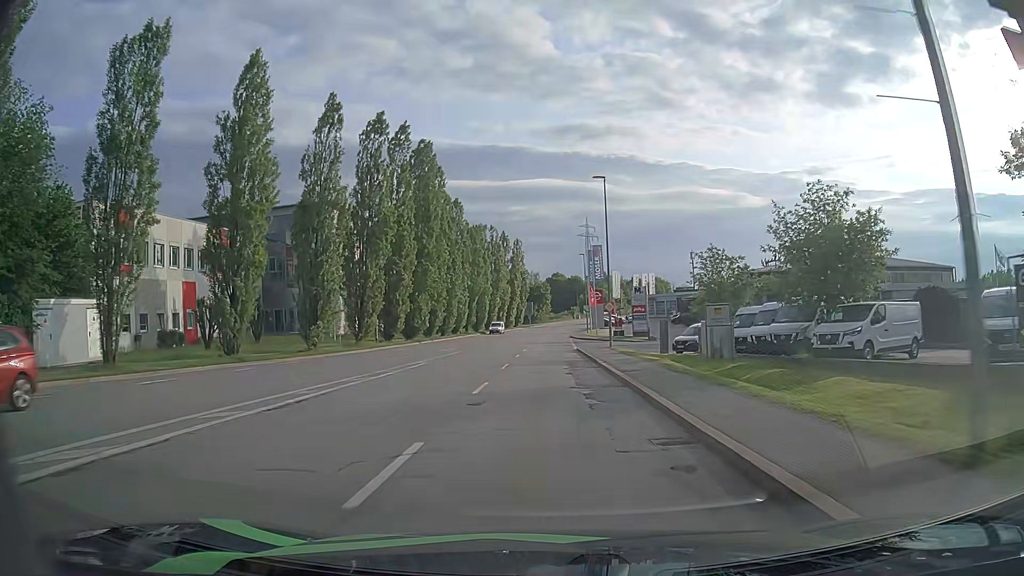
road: tertiary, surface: asphalt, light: Day
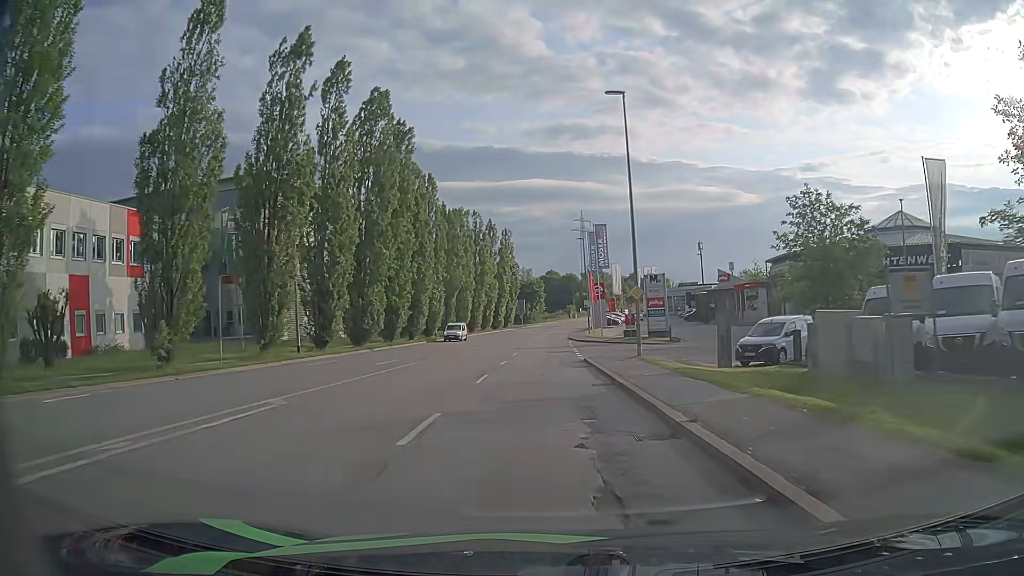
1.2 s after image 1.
(+0.1, +15.1) m; +1°
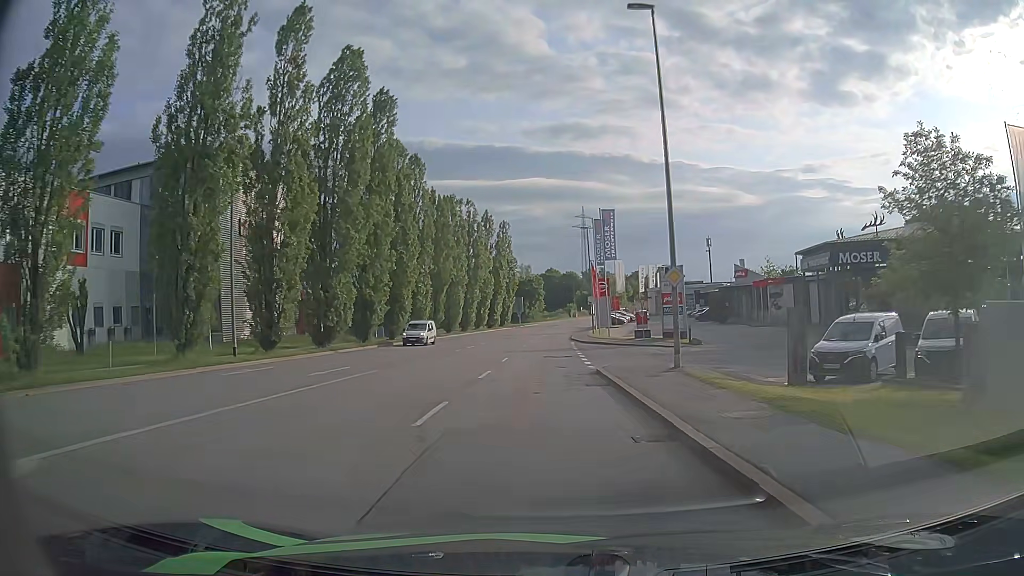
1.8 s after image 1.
(0.0, +7.7) m; 0°
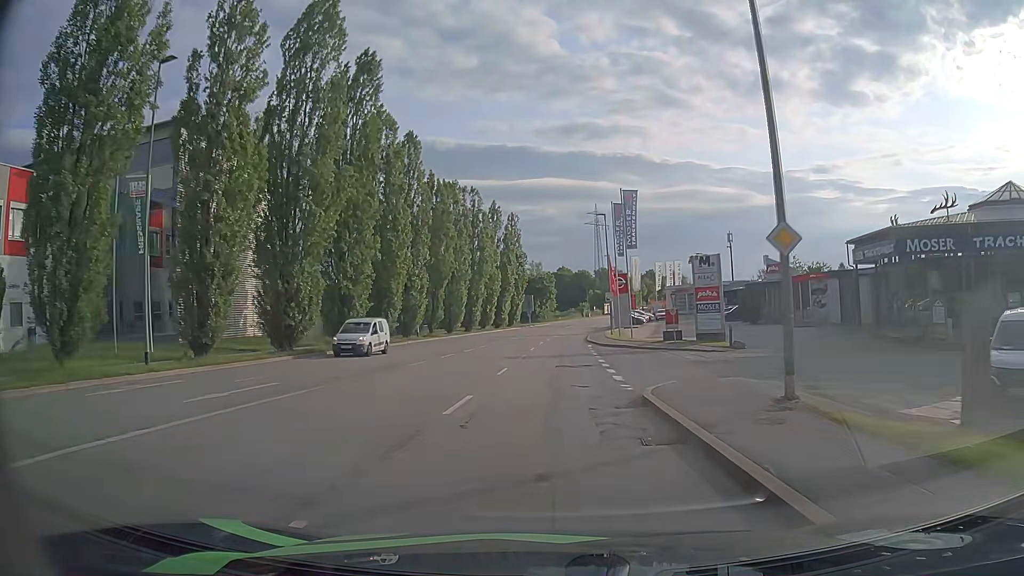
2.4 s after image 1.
(0.0, +7.8) m; 0°
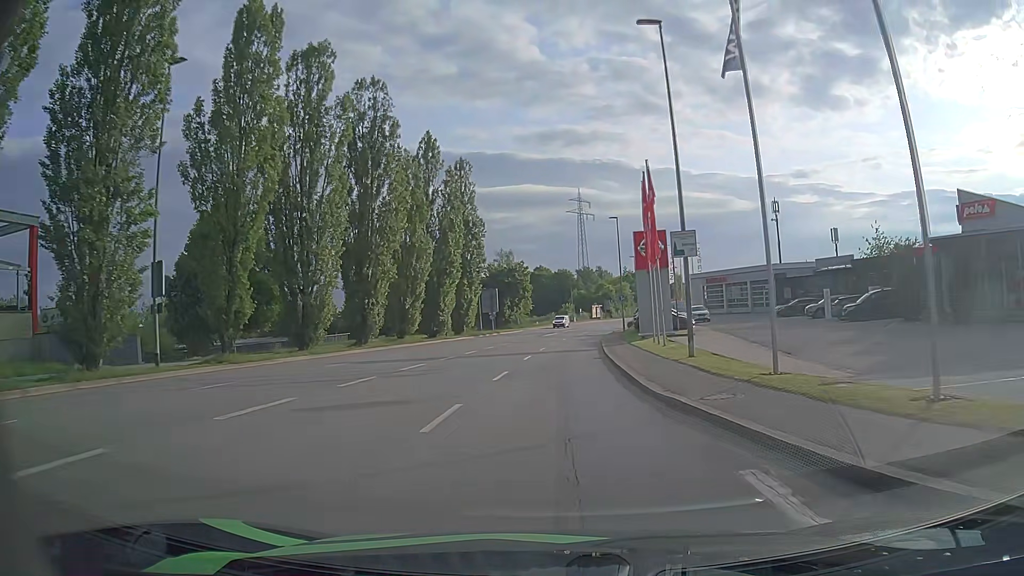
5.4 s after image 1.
(+0.4, +38.1) m; +2°
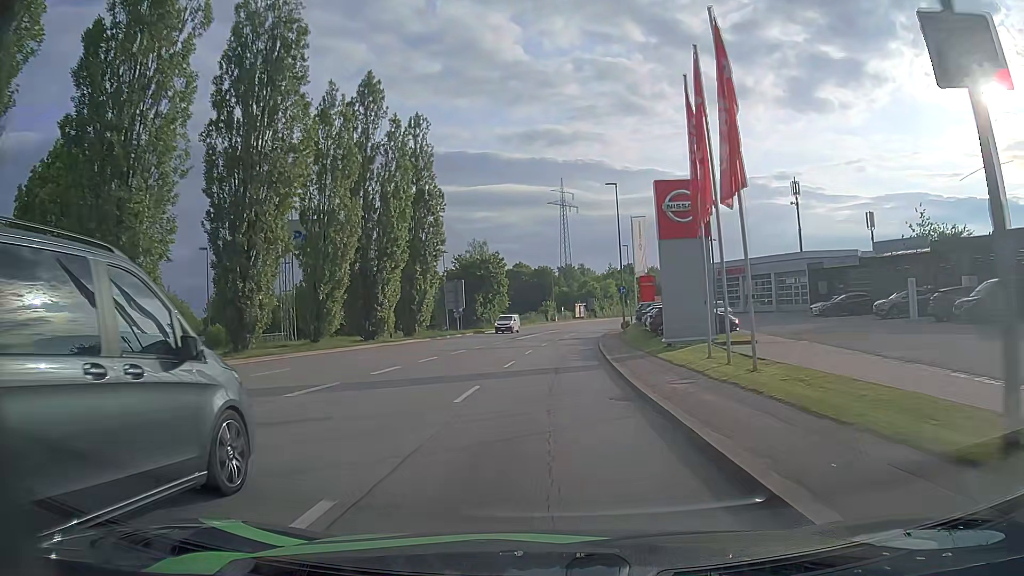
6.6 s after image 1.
(+0.2, +14.7) m; +2°
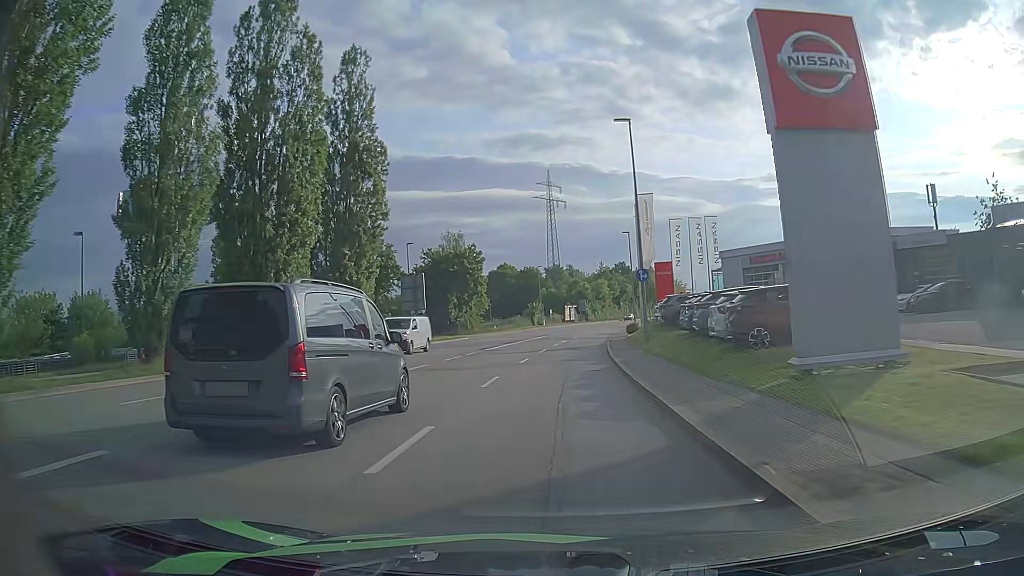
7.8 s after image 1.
(+0.1, +15.0) m; +1°
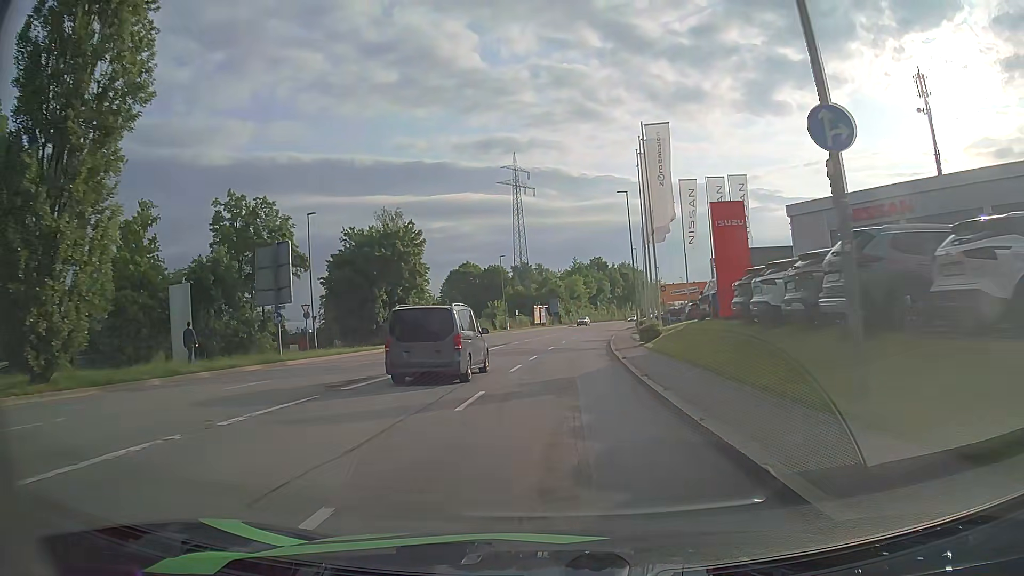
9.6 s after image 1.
(+0.2, +22.7) m; +2°
(0, +10) (+1, +20) (+1, +30) (+2, +40) (+3, +50) (+4, +60) (+6, +70) (+7, +80) (+9, +89) (+11, +99) m
